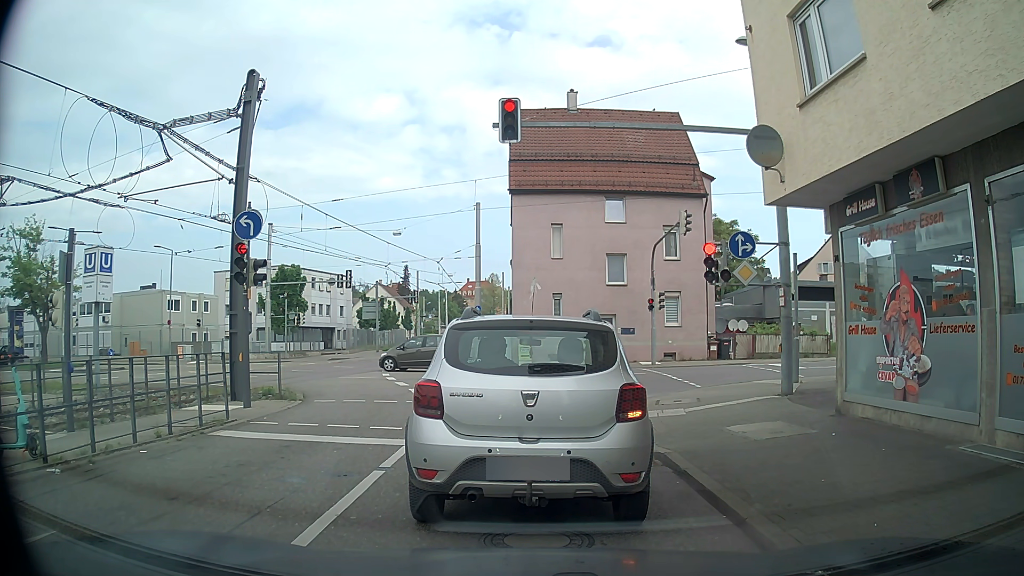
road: tertiary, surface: asphalt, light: Day
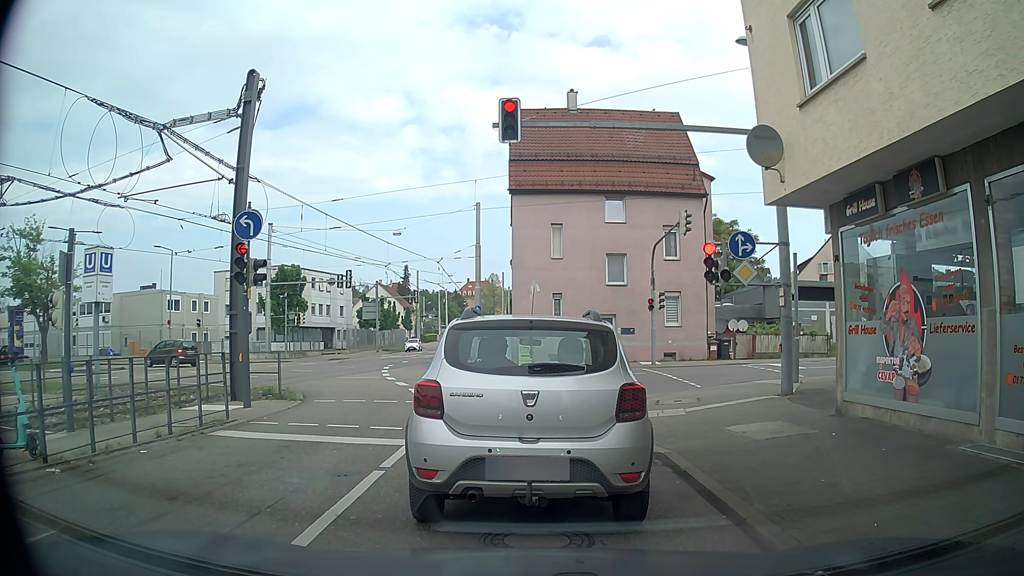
(0.0, 0.0) m; 0°
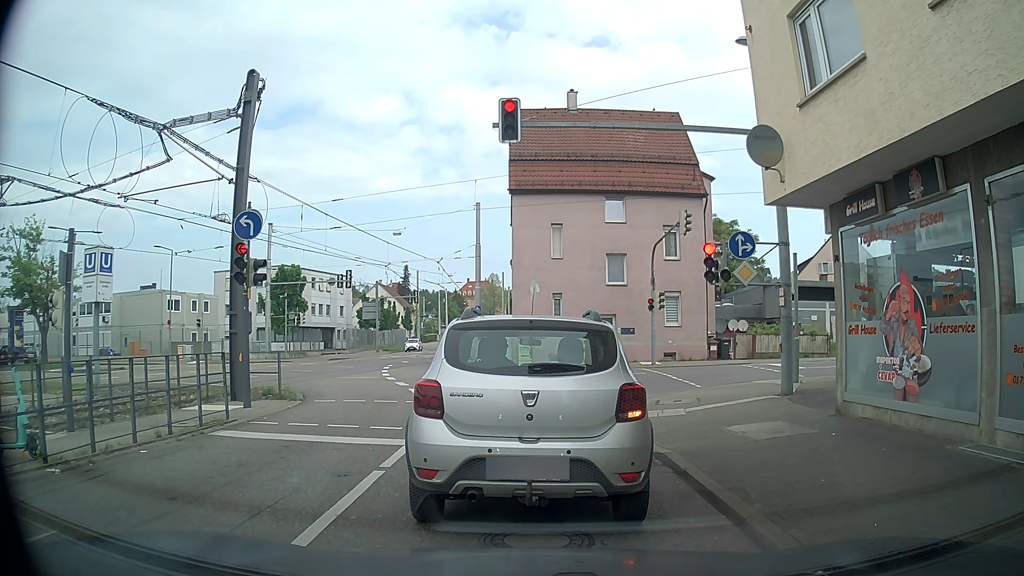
(0.0, 0.0) m; 0°
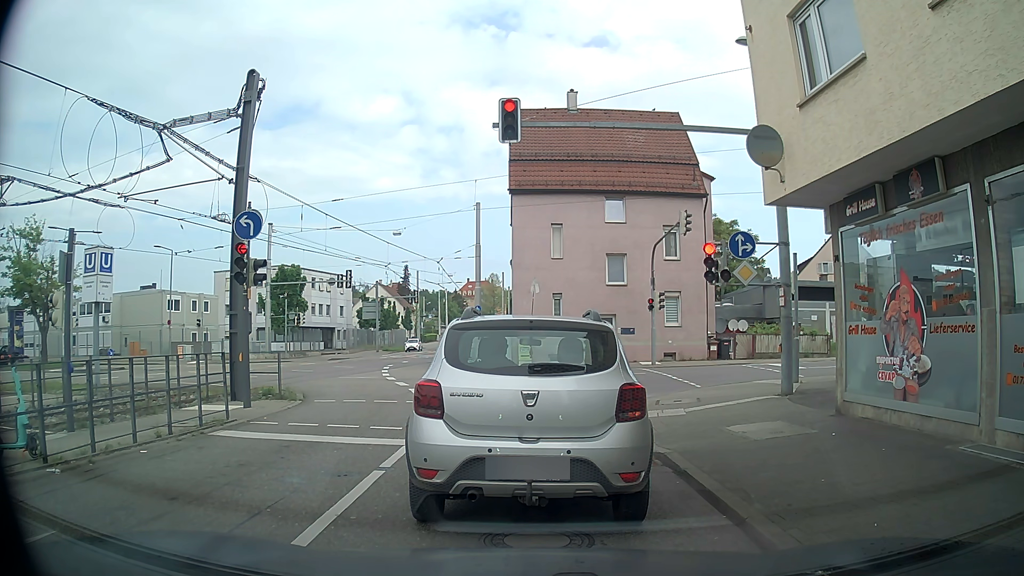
(0.0, 0.0) m; 0°
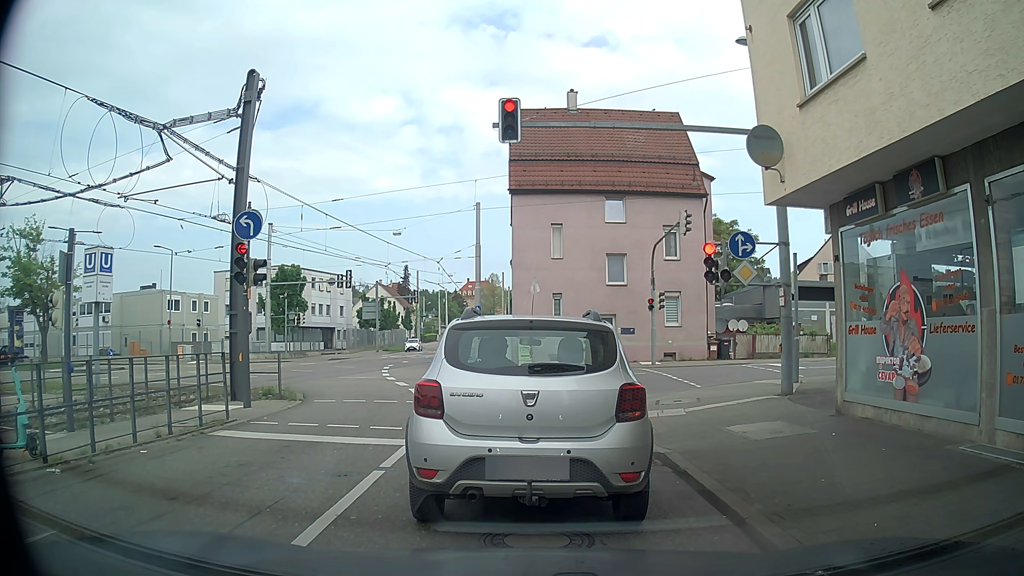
(0.0, 0.0) m; 0°
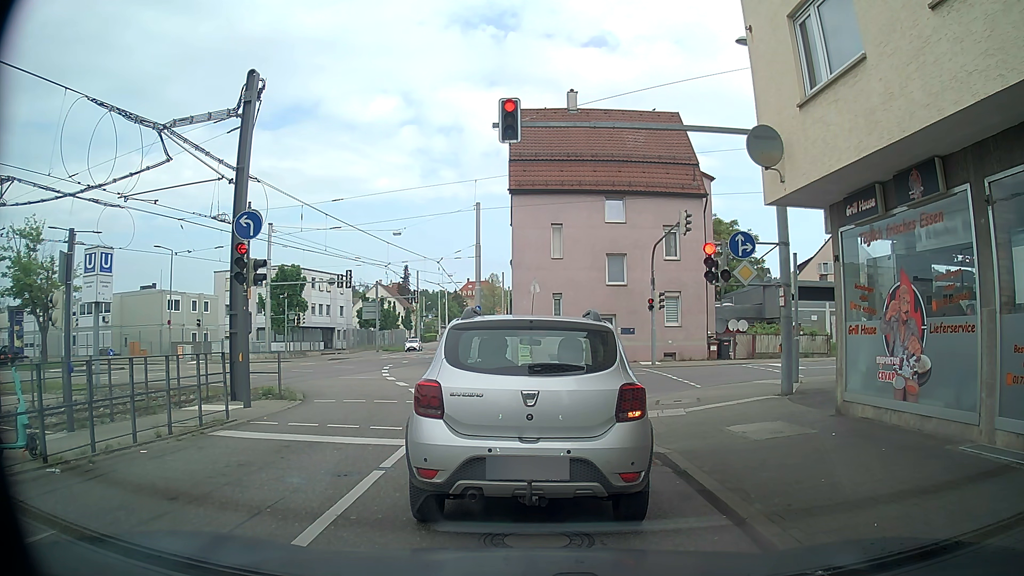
(0.0, 0.0) m; 0°
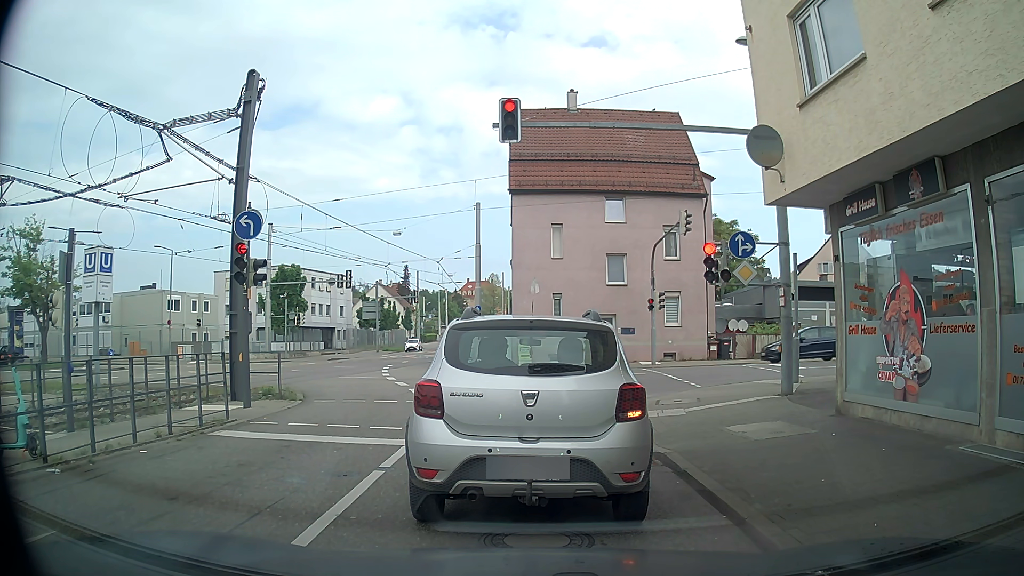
(0.0, 0.0) m; 0°
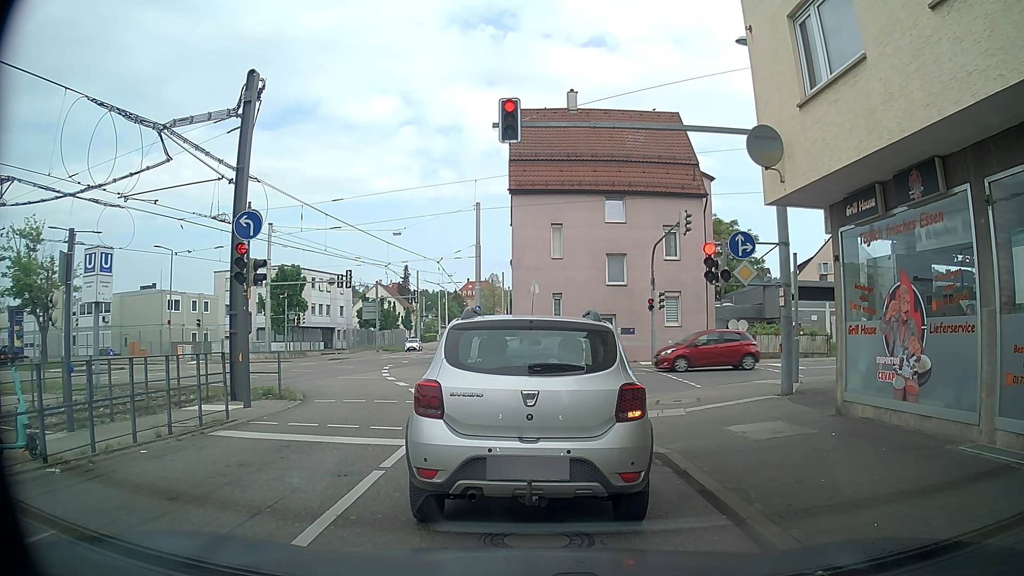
(0.0, 0.0) m; 0°
